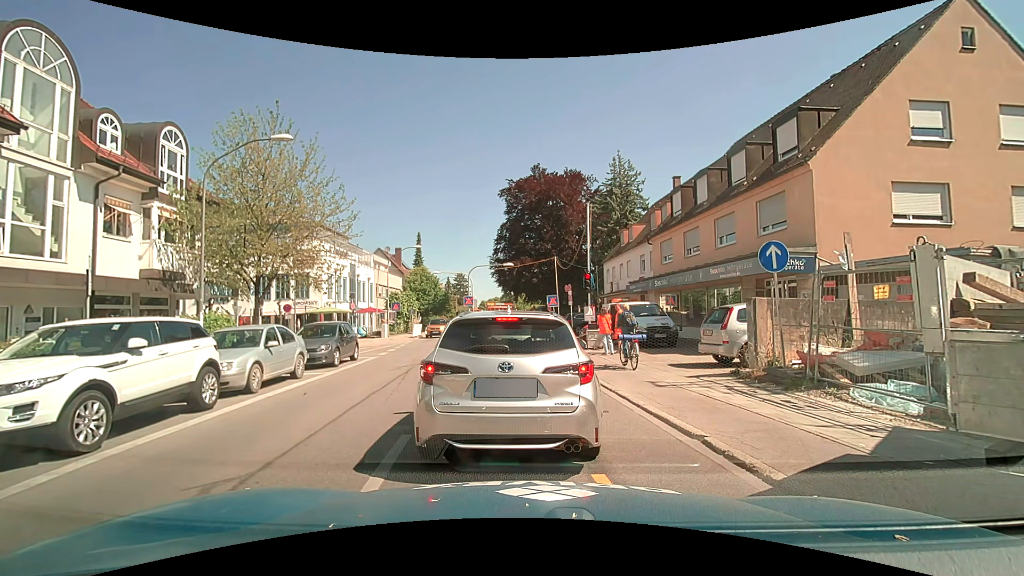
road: secondary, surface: asphalt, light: Day
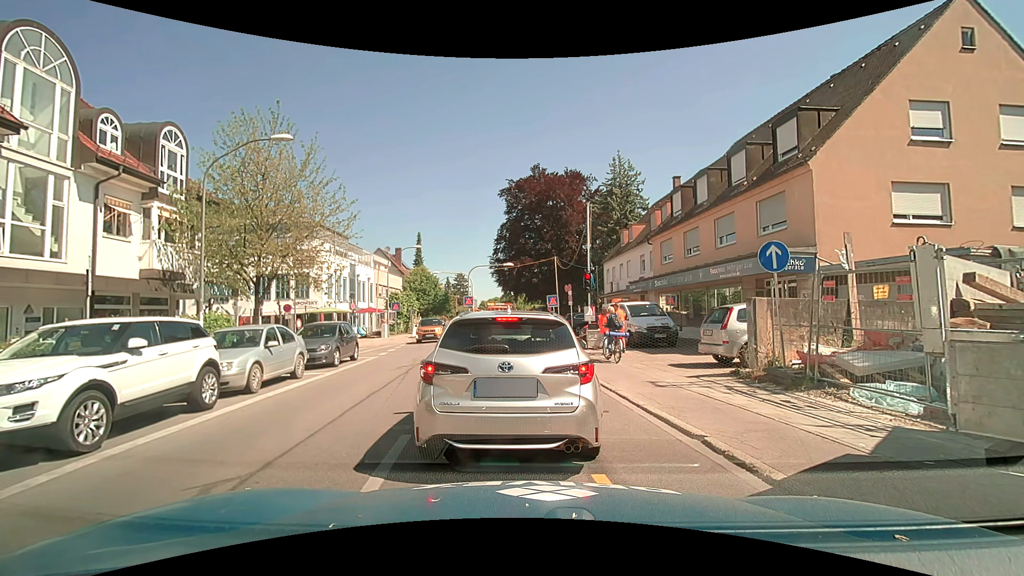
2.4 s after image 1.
(0.0, 0.0) m; 0°
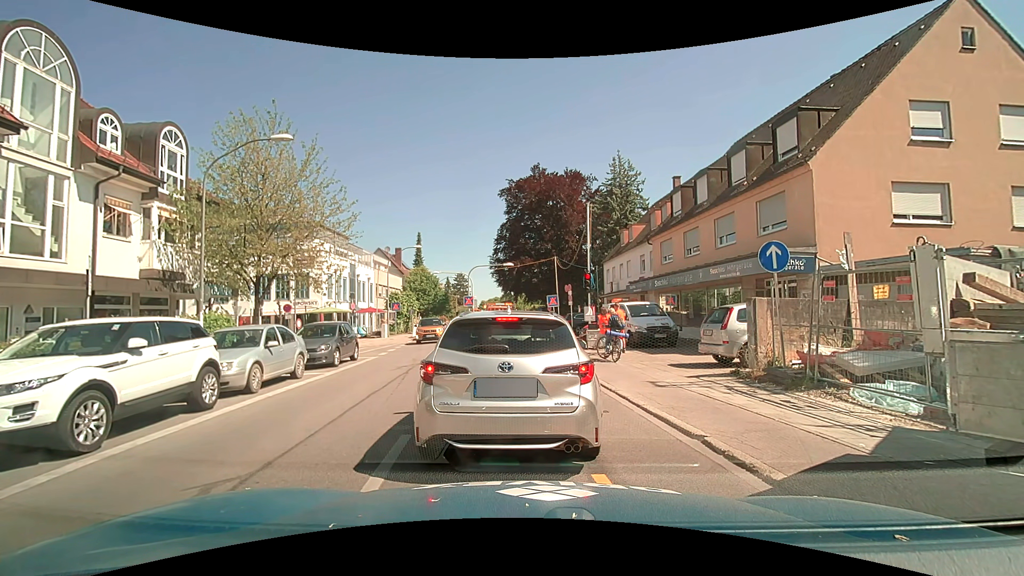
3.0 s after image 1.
(0.0, 0.0) m; 0°
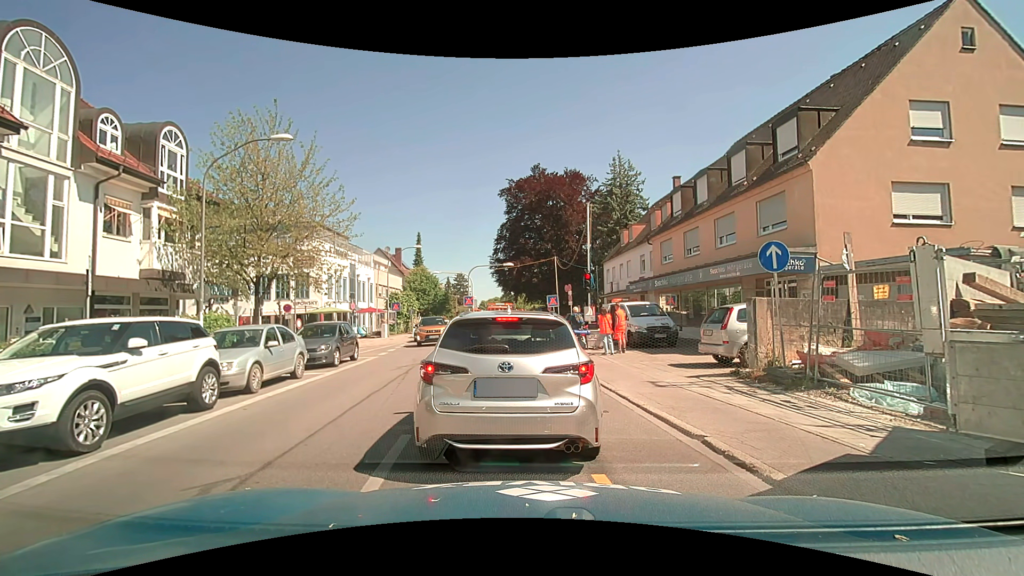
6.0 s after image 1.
(0.0, 0.0) m; 0°
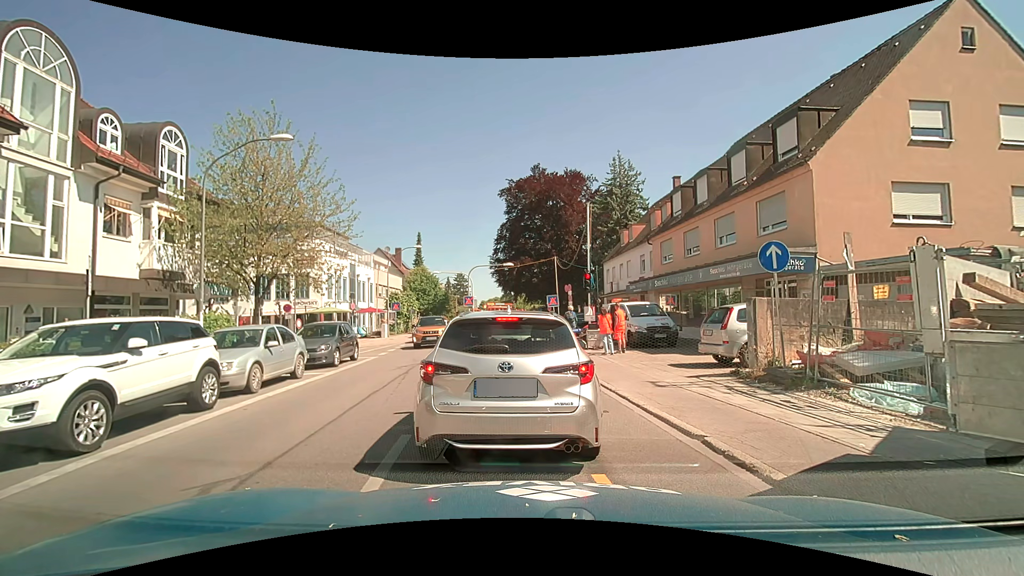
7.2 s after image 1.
(0.0, 0.0) m; 0°
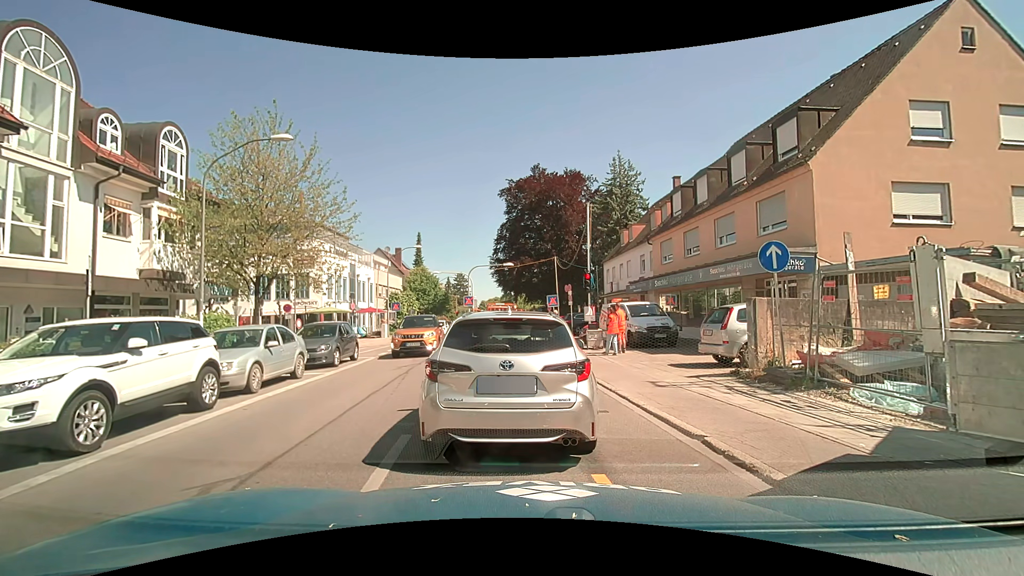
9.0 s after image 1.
(0.0, 0.0) m; 0°
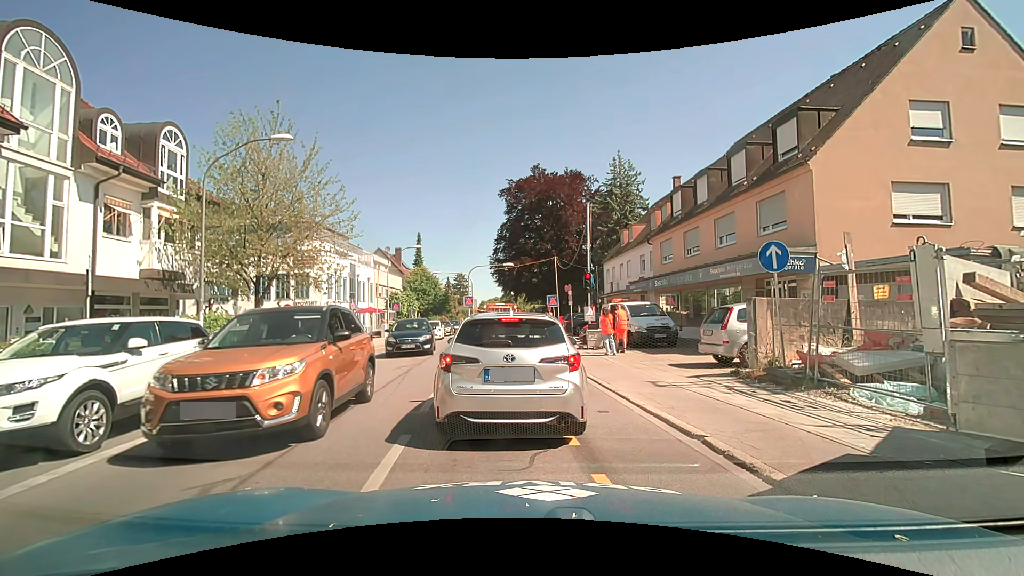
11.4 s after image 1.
(0.0, 0.0) m; 0°
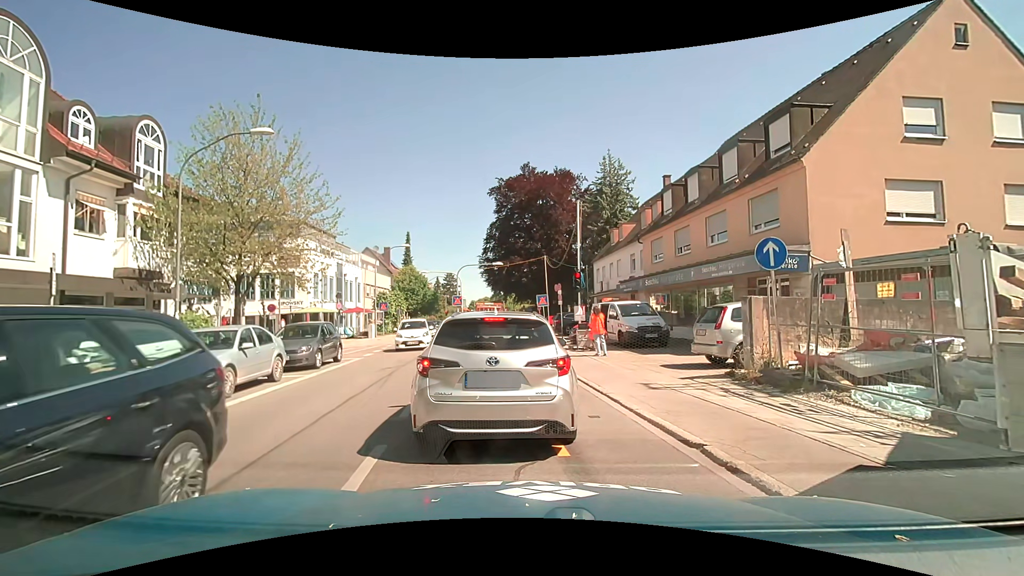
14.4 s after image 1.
(0.0, +0.4) m; 0°
(0, +10) (0, +20) (-2, +30) (-4, +40) (-5, +49) (-5, +59) (-3, +69) (-2, +79) (-1, +89) (0, +99) m
